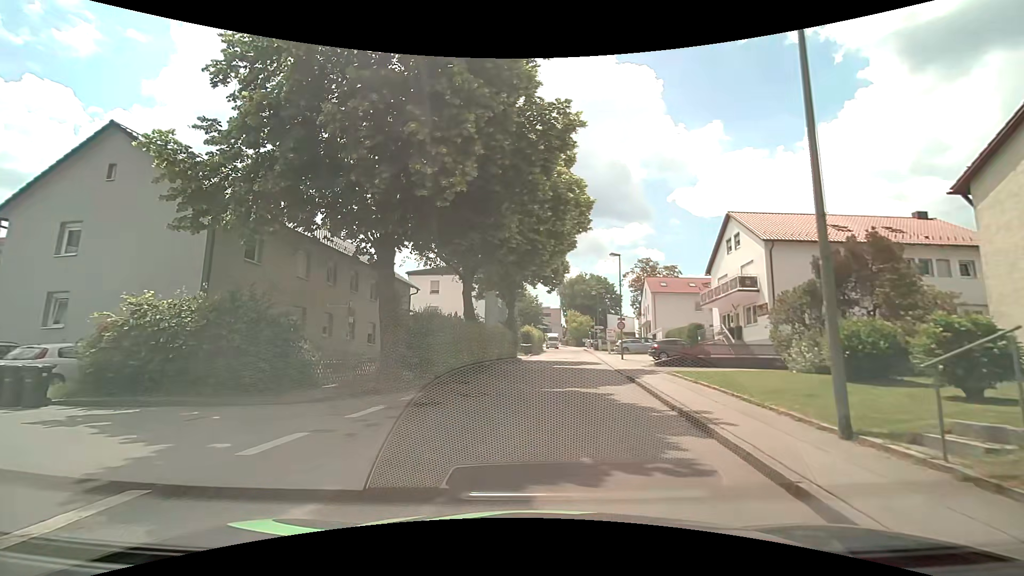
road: unclassified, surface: asphalt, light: Day
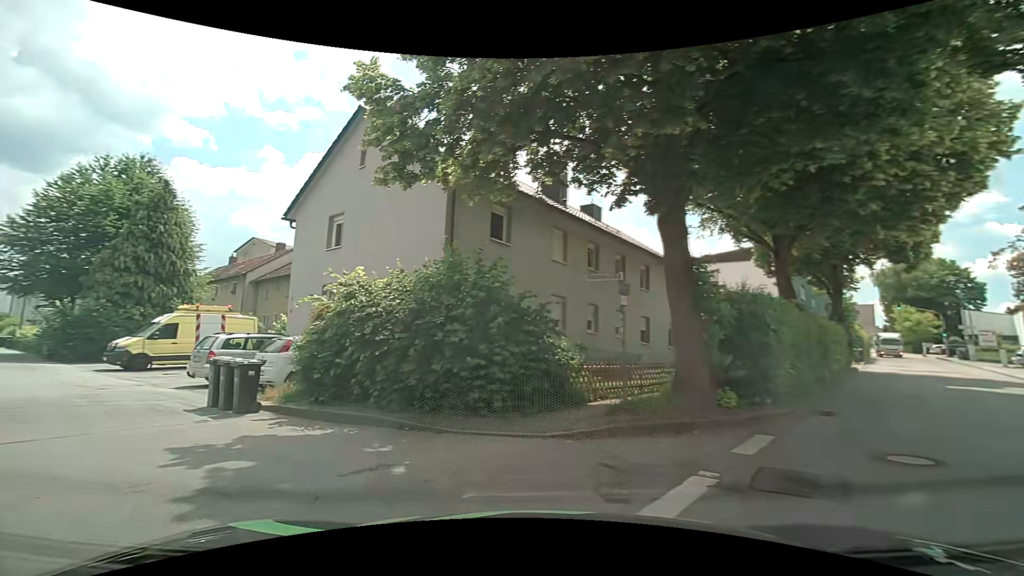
(-1.3, +5.8) m; -31°
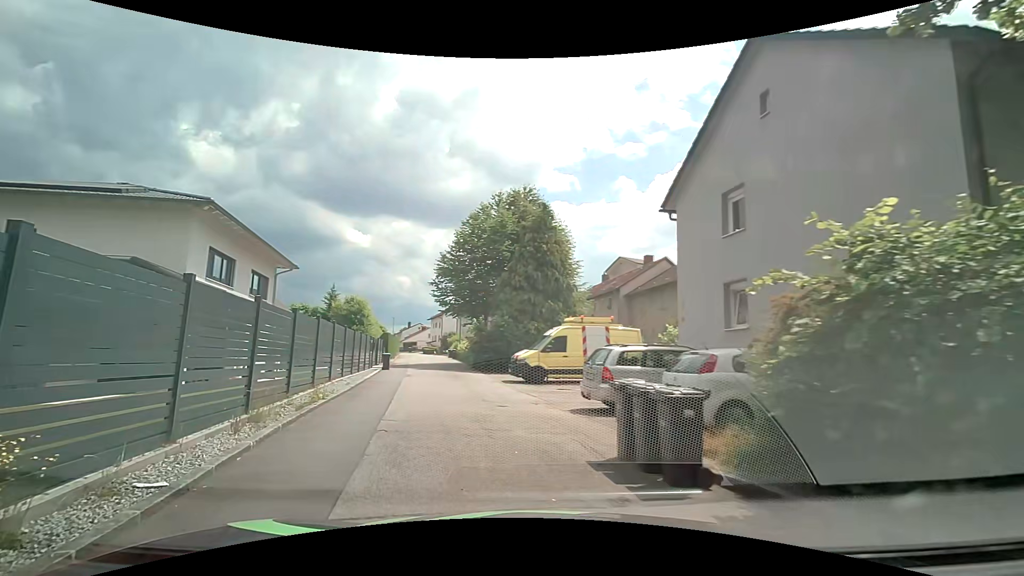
(-1.6, +4.6) m; -38°
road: residential
